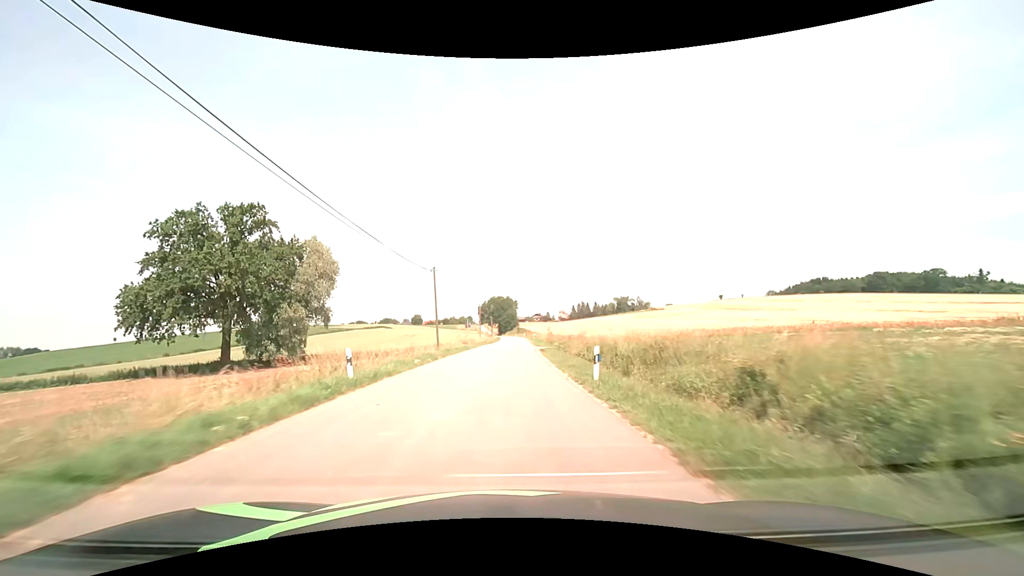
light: Day
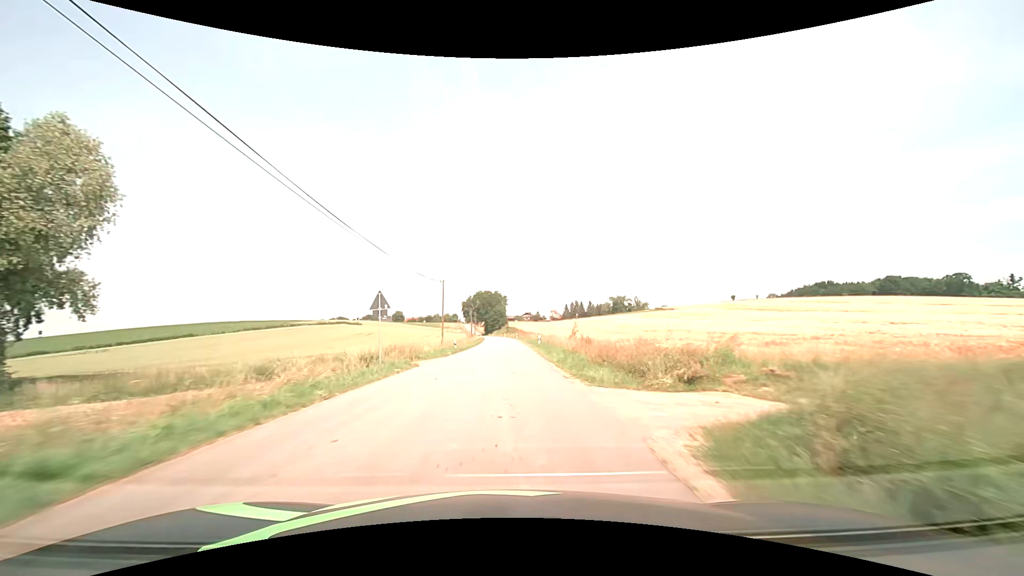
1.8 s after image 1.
(+0.3, +33.6) m; +1°
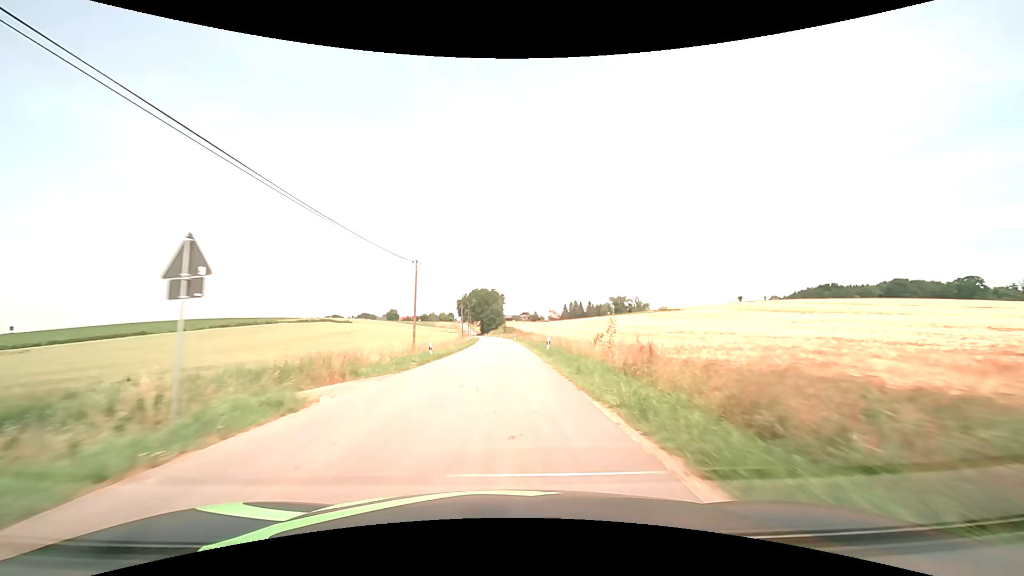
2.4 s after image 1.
(0.0, +11.8) m; 0°
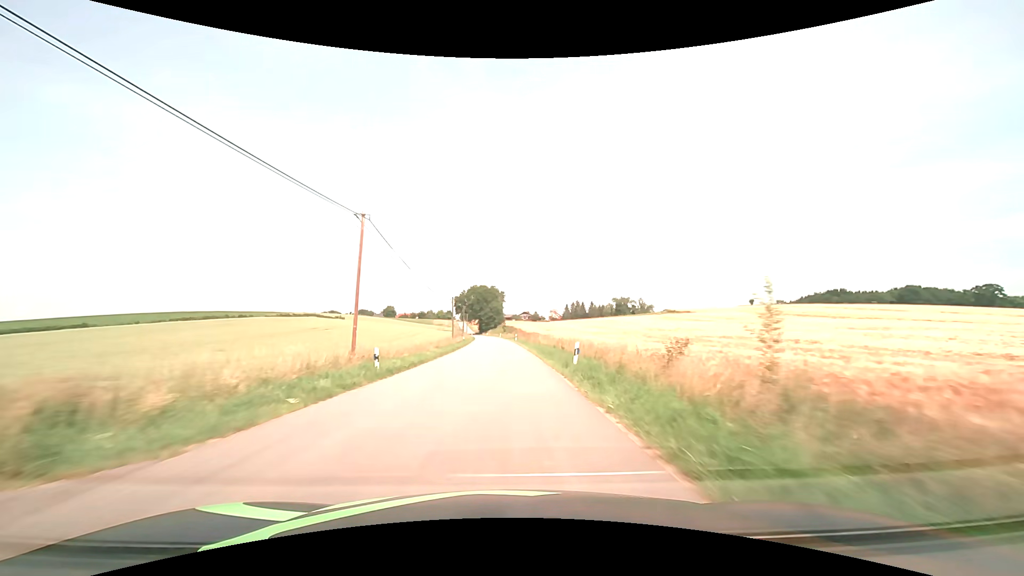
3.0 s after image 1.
(0.0, +12.1) m; 0°
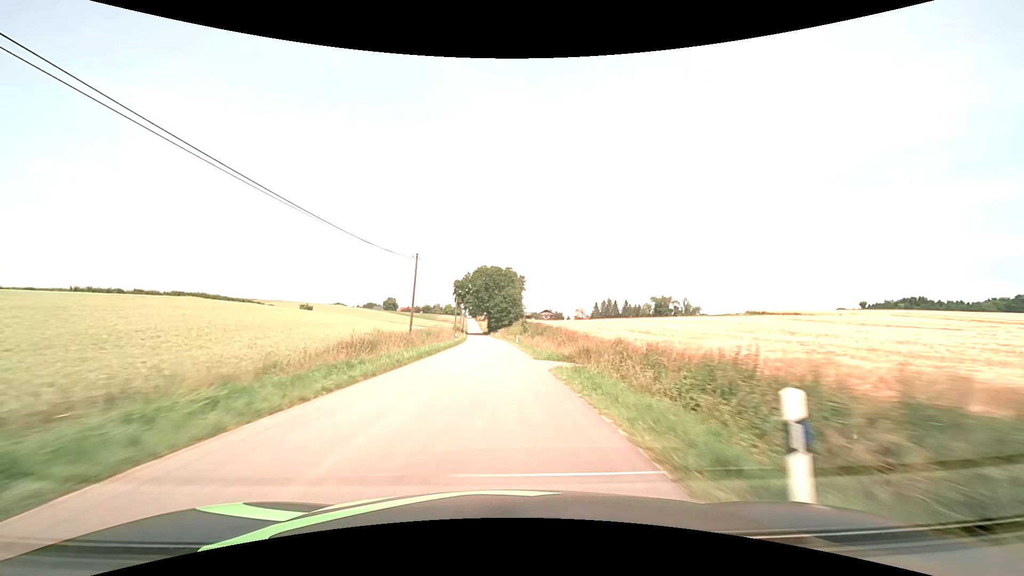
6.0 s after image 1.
(-0.6, +64.5) m; -2°
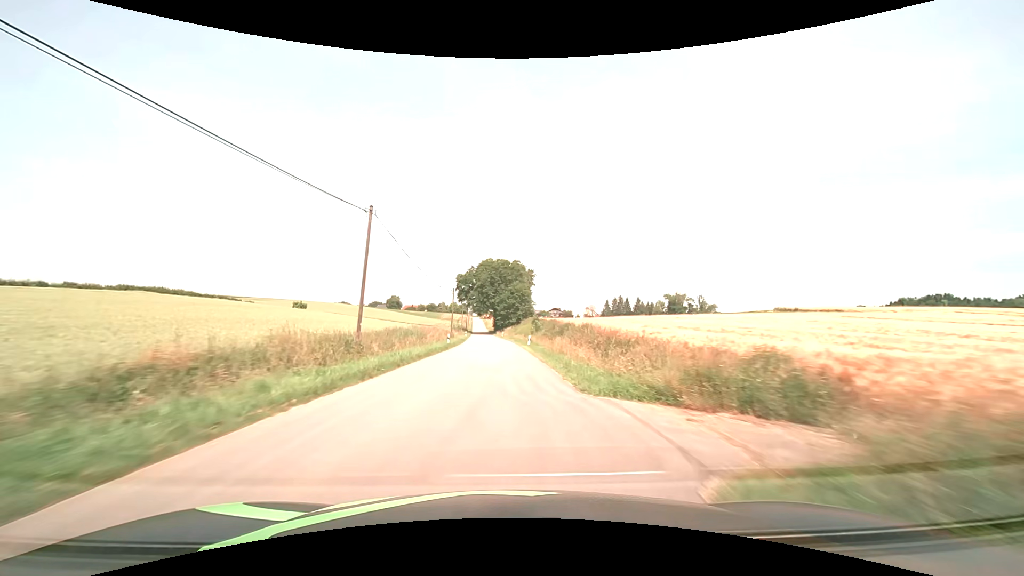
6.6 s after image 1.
(-0.1, +13.5) m; -1°
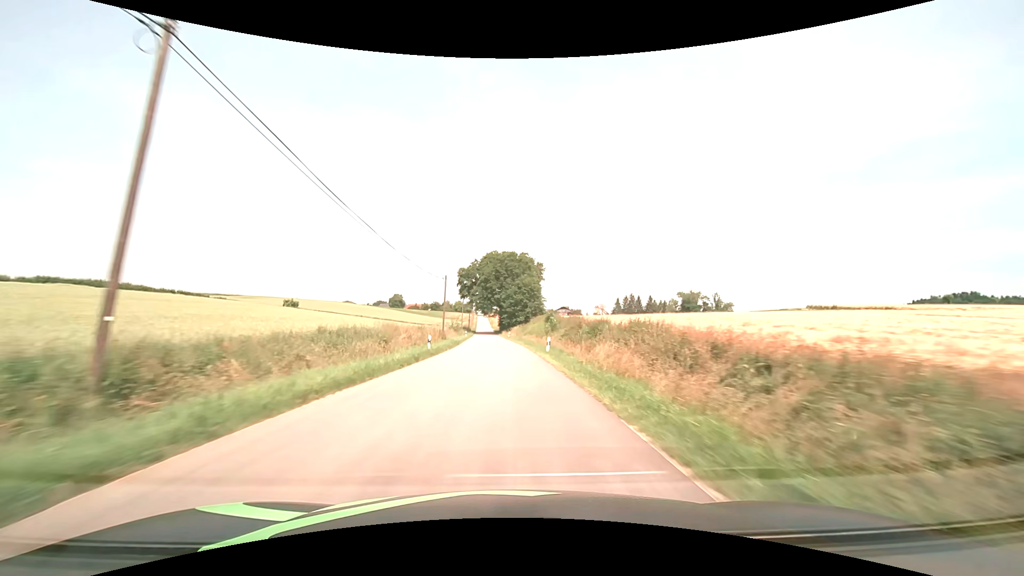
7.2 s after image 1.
(-0.1, +13.6) m; -1°
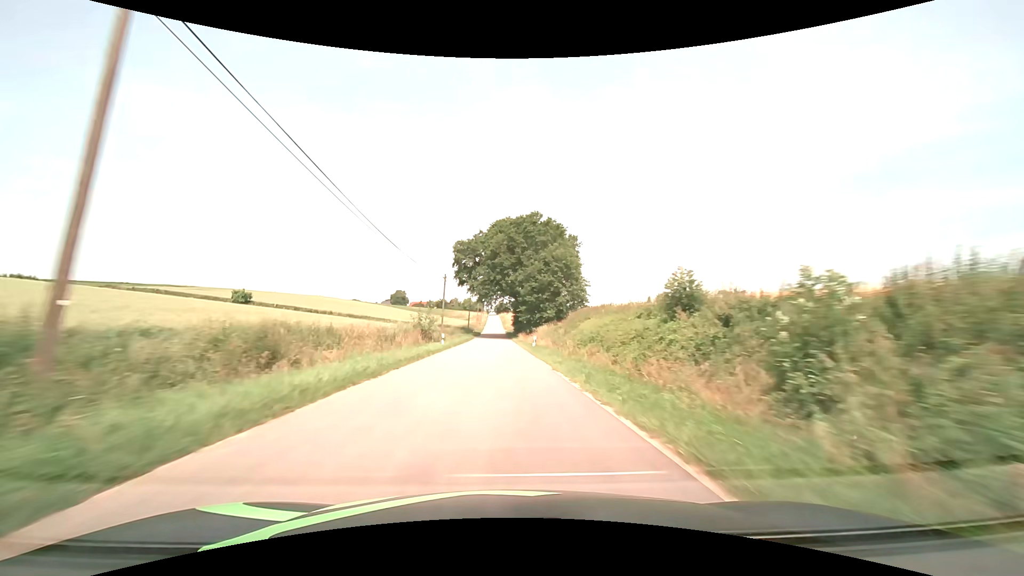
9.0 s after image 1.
(-0.6, +41.2) m; -2°
(0, +10) (0, +20) (0, +30) (-1, +40) (-1, +50) (-1, +60) (-1, +70) (-1, +80) (-2, +90) (-2, +100) m
